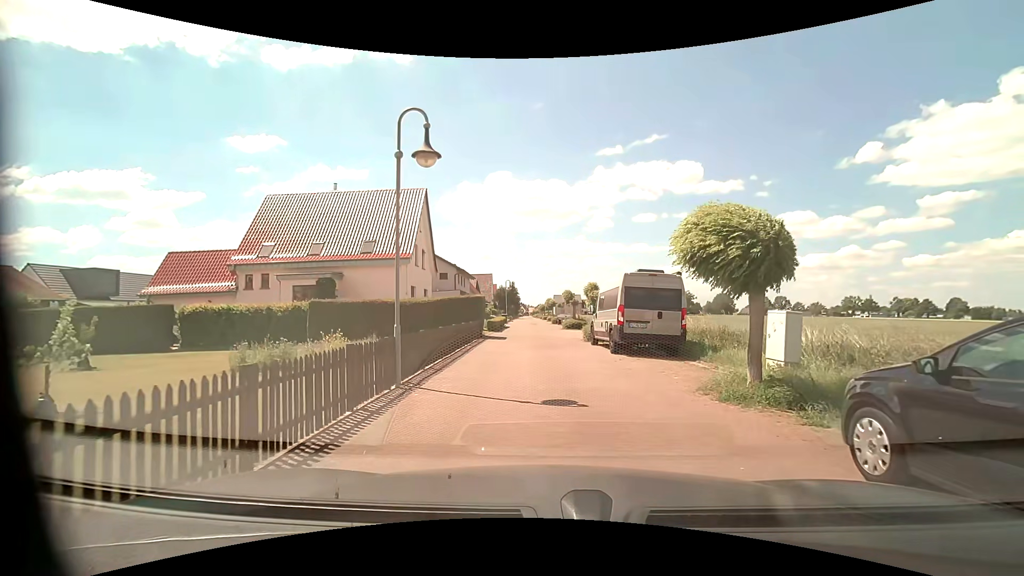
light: Day
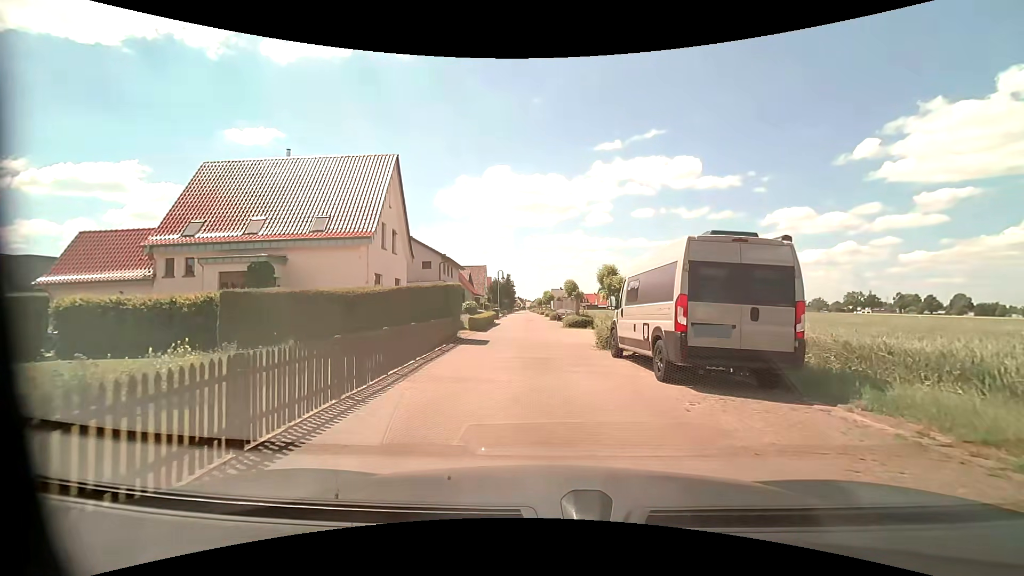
(+0.1, +6.9) m; 0°
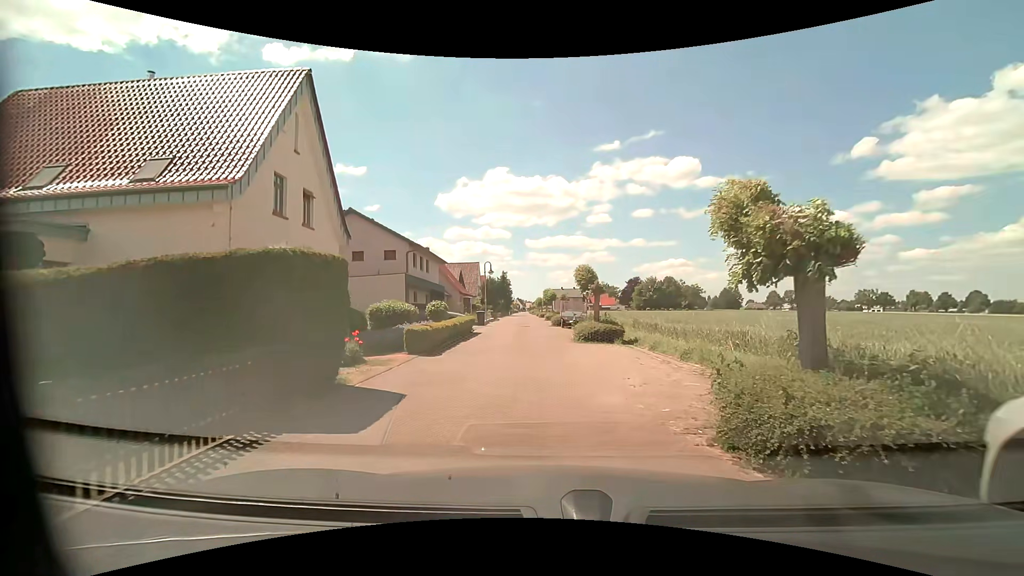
(+0.1, +11.5) m; -1°
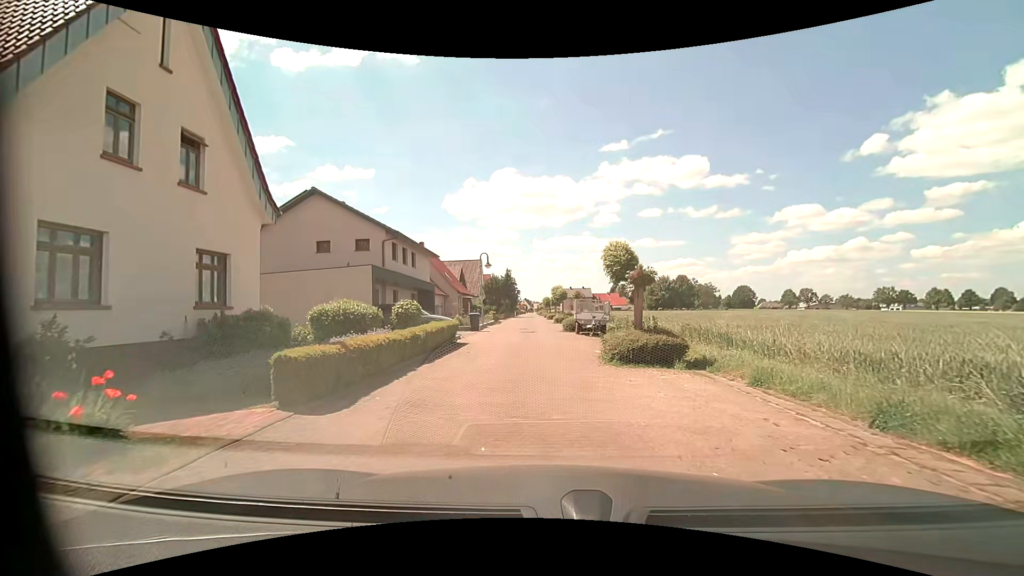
(+0.1, +7.2) m; -1°
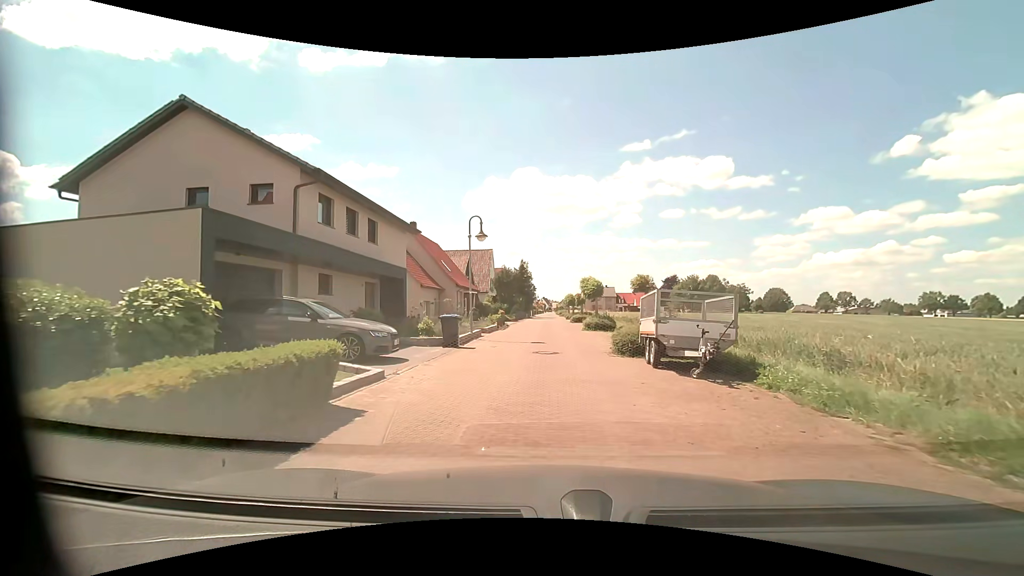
(-0.1, +13.2) m; -1°
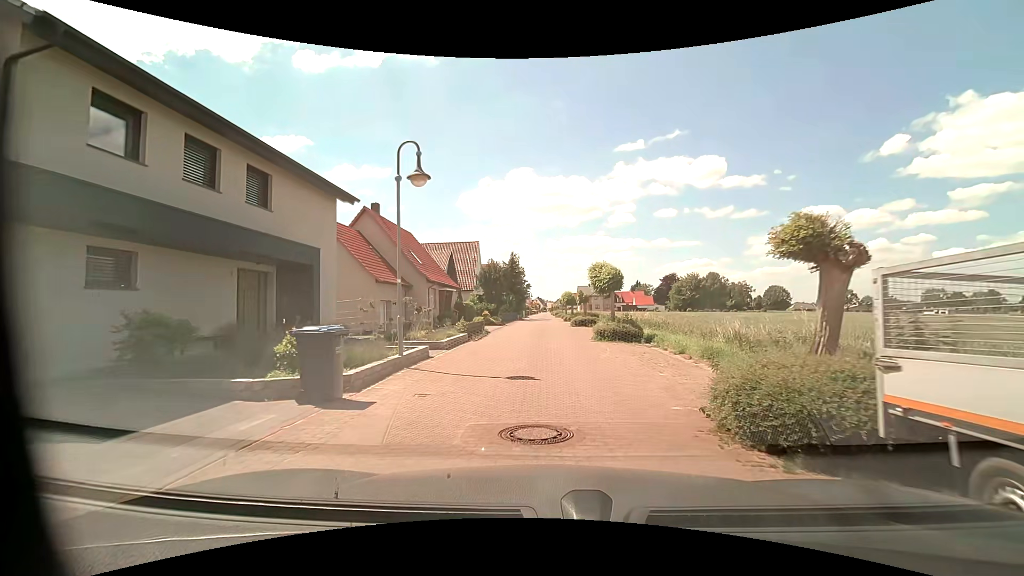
(+0.2, +9.3) m; +2°
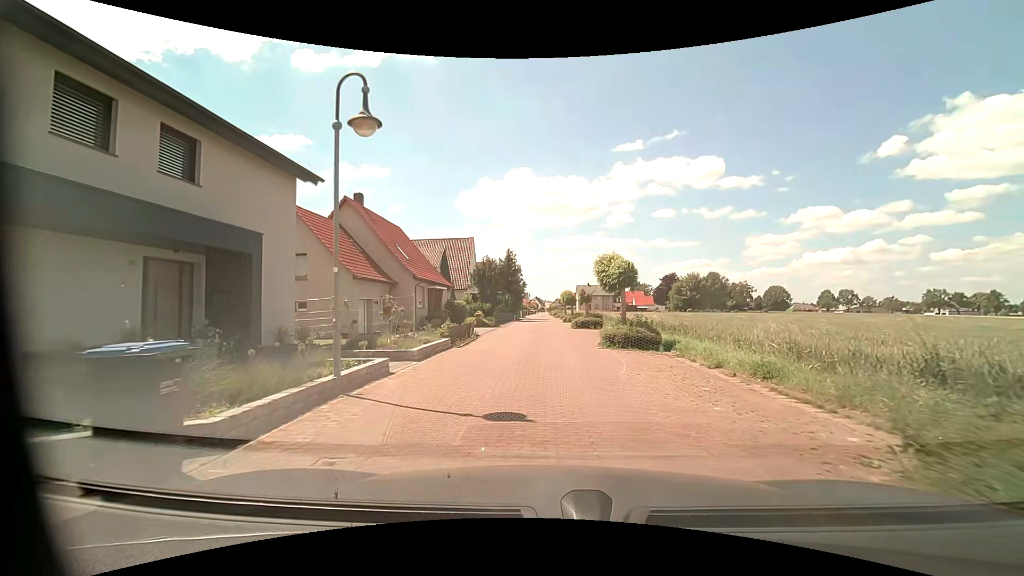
(0.0, +3.3) m; -1°
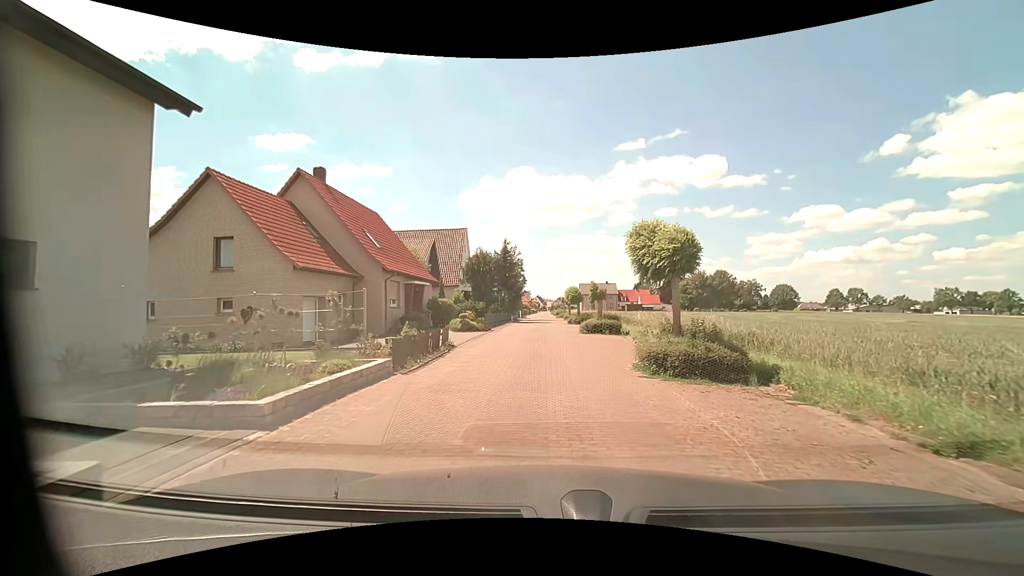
(0.0, +6.6) m; 0°
(0, +10) (0, +20) (0, +30) (0, +40) (0, +50) (0, +60) (0, +70) (0, +80) (0, +90) (0, +100) m
